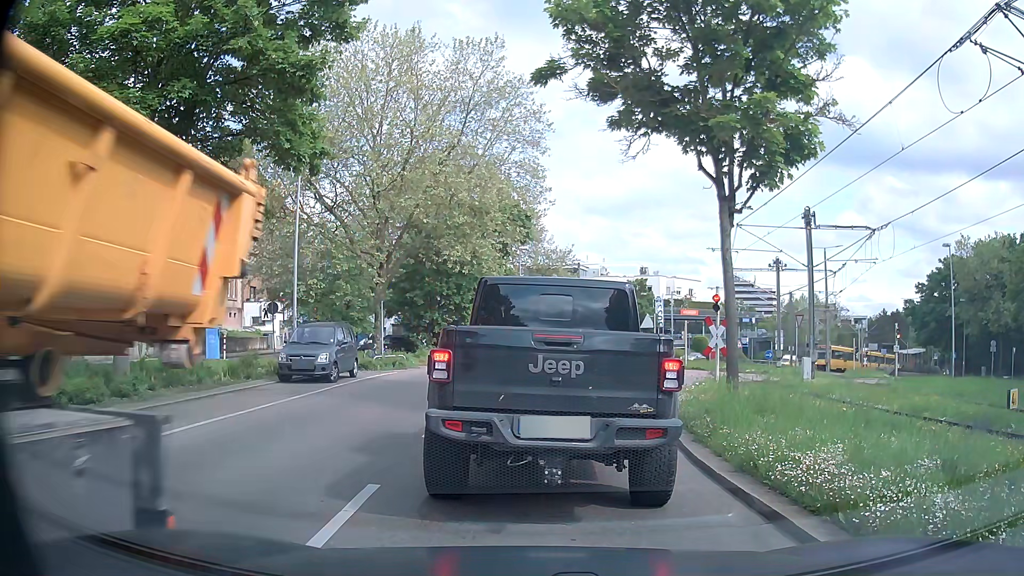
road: secondary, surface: asphalt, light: Day
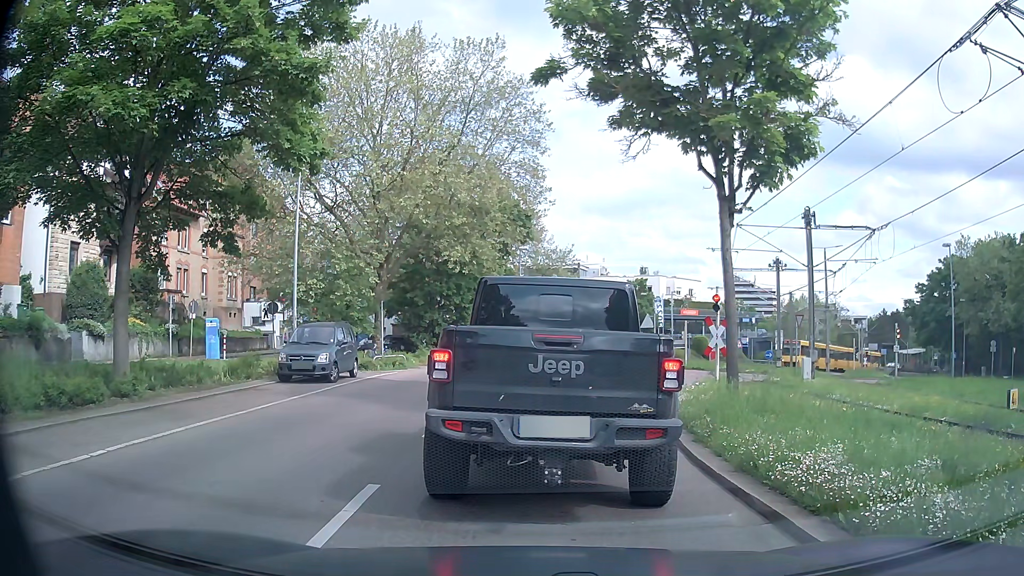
(0.0, 0.0) m; 0°
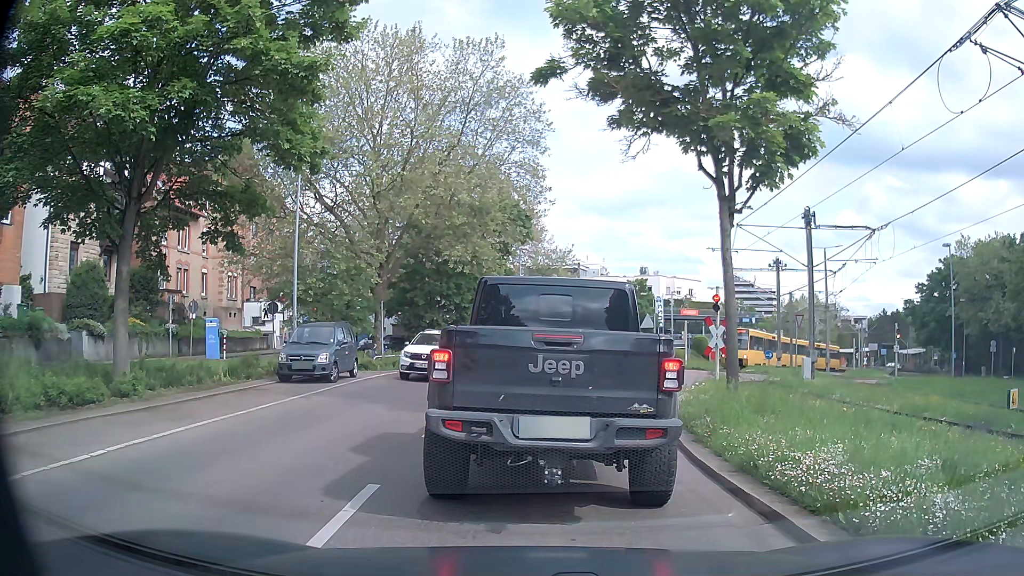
(0.0, 0.0) m; 0°
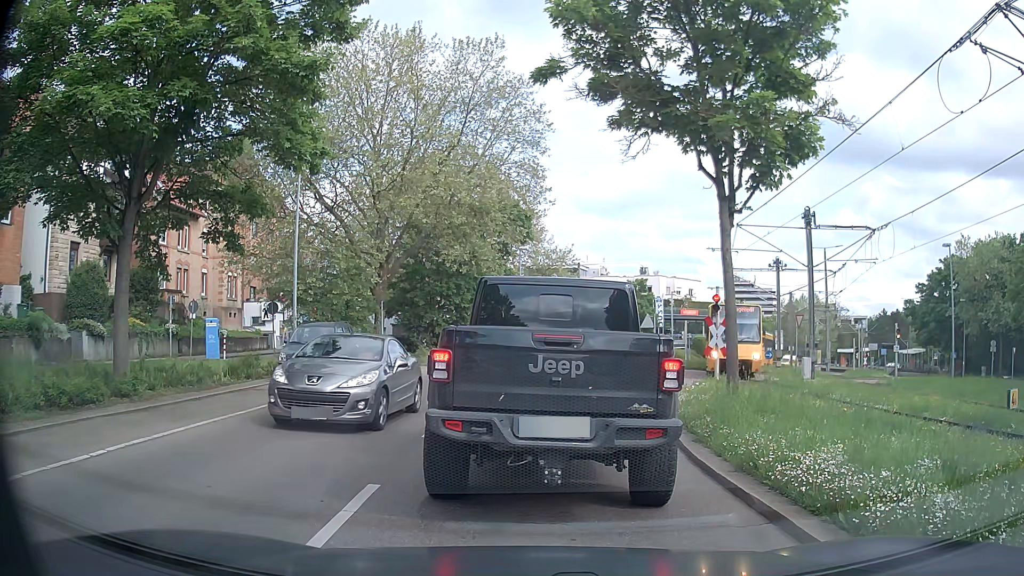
(0.0, 0.0) m; 0°
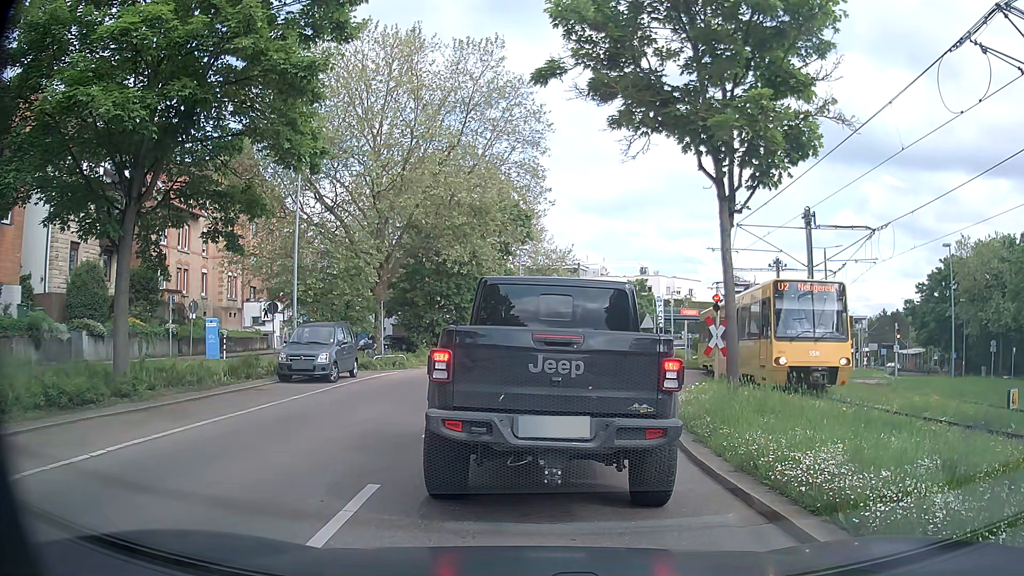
(0.0, 0.0) m; 0°
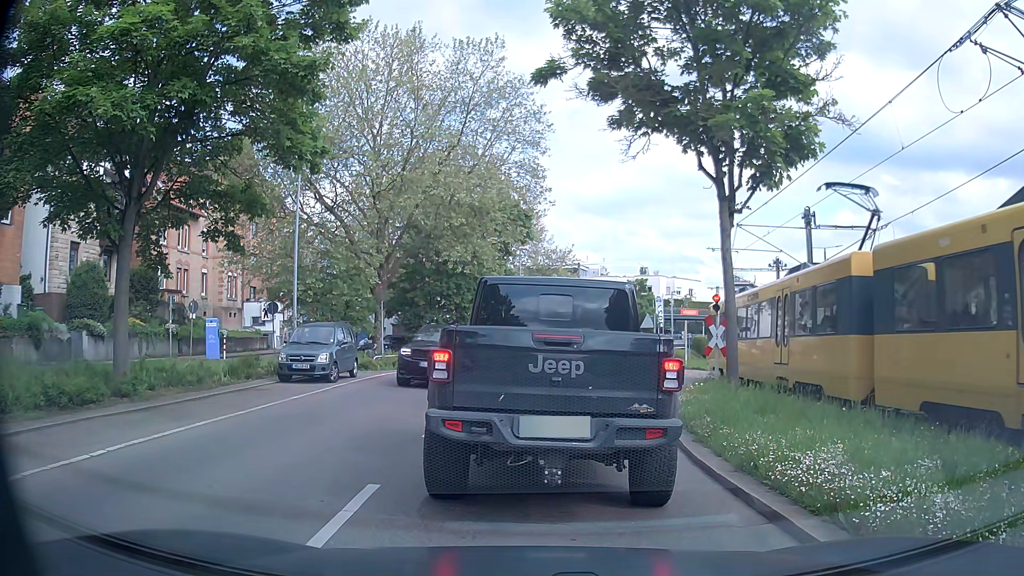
(0.0, 0.0) m; 0°
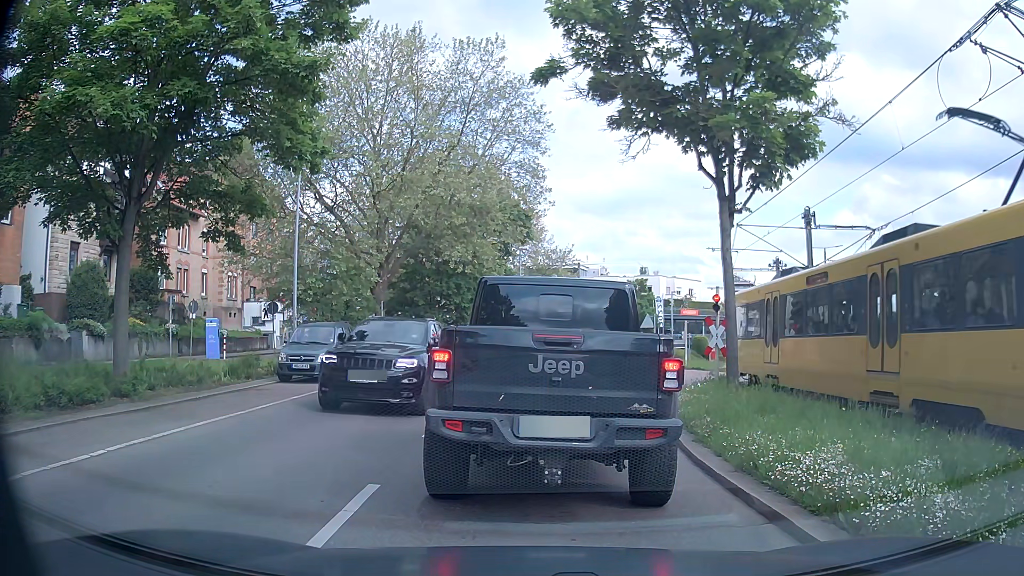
(0.0, 0.0) m; 0°
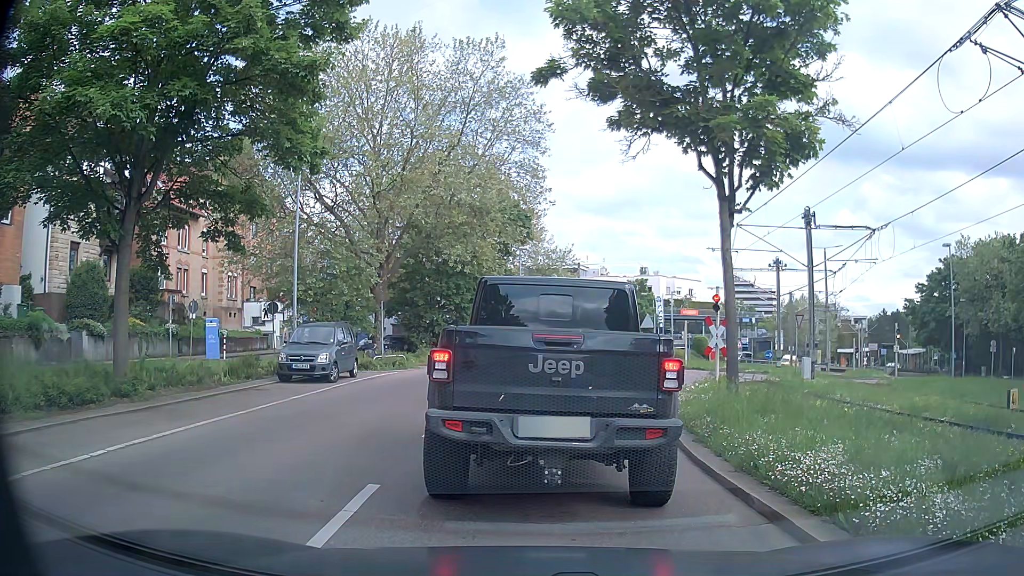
(0.0, 0.0) m; 0°
(0, +10) (+2, +20) (+6, +29) (+13, +35) (+23, +39) (+31, +45) (+37, +53) (+43, +61) (+48, +69) (+55, +77) m
